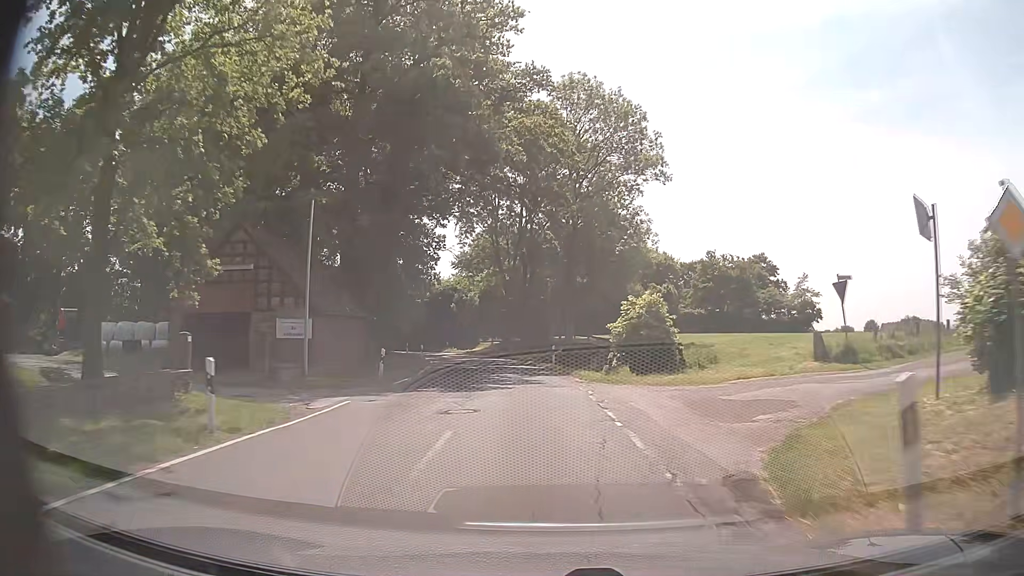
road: secondary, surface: asphalt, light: Day
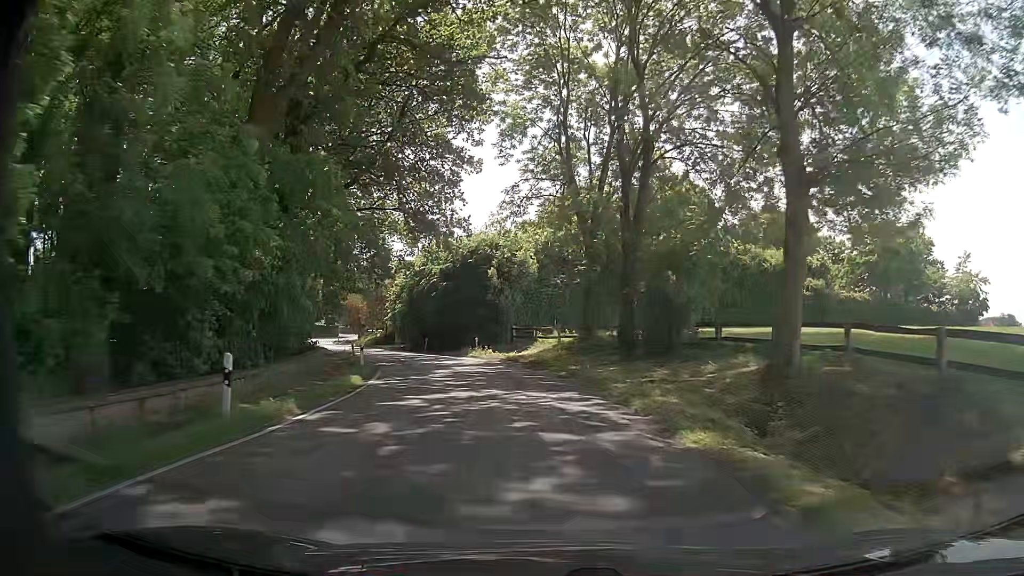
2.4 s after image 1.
(-1.8, +32.2) m; -6°
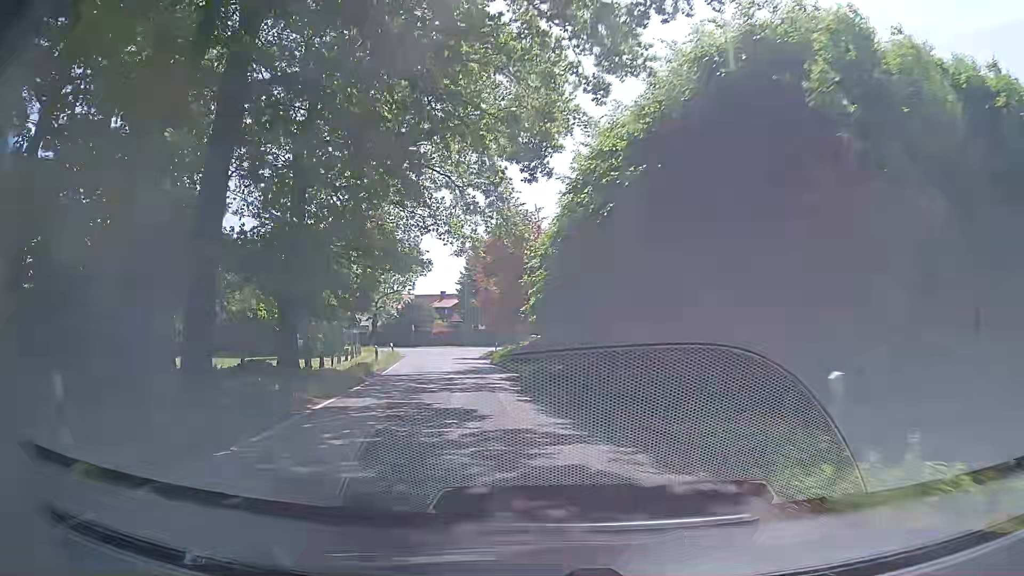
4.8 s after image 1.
(-4.1, +31.7) m; -17°
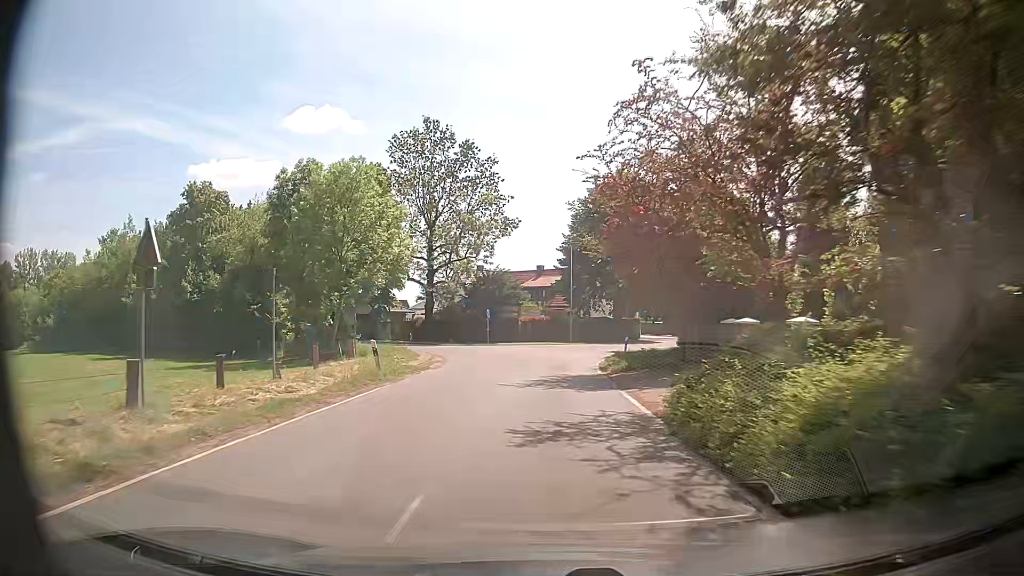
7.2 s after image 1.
(-3.4, +29.9) m; -10°
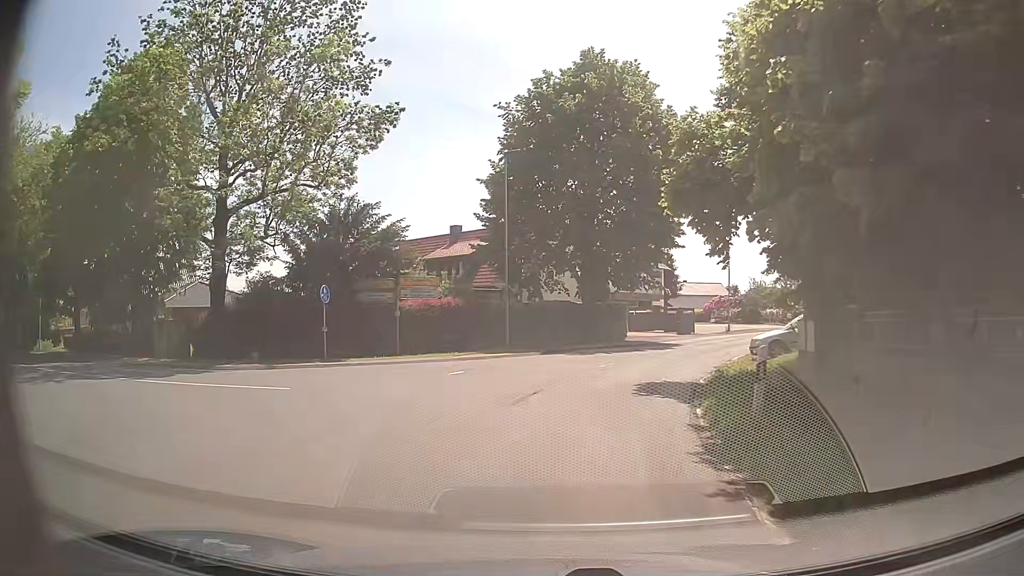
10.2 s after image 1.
(+0.6, +28.9) m; +6°
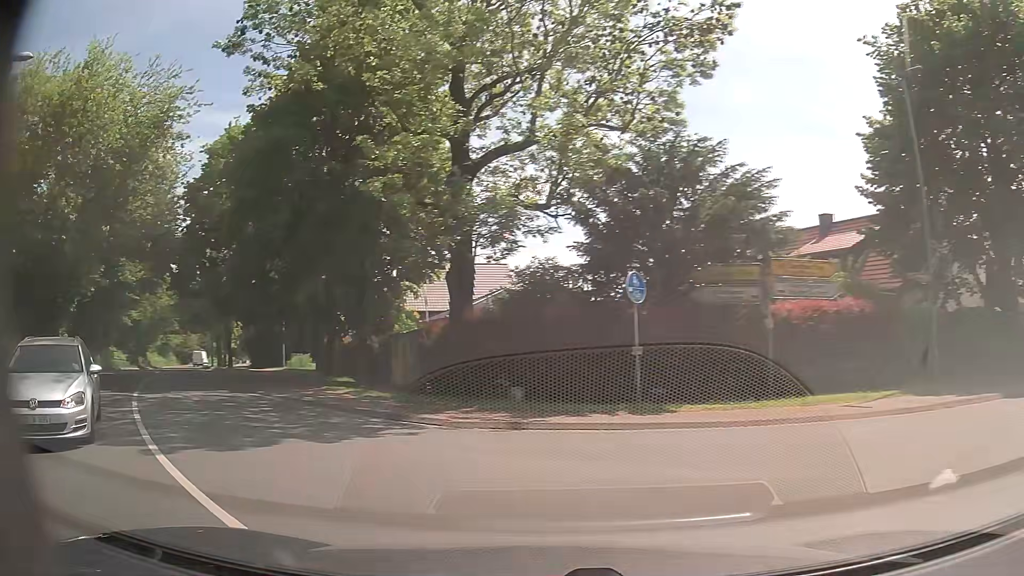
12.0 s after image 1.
(-1.9, +10.7) m; -29°
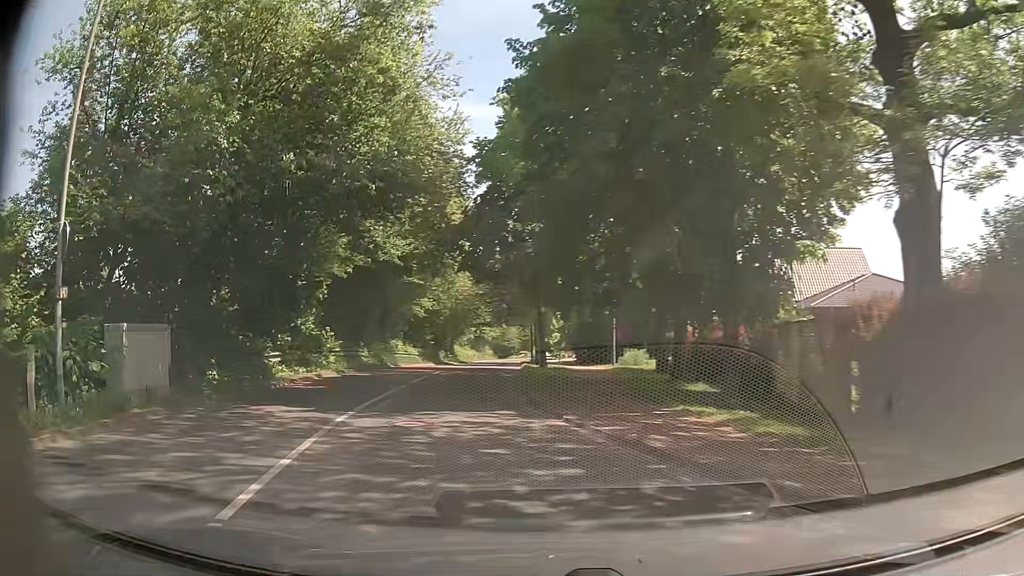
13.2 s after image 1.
(-2.3, +7.5) m; -30°
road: tertiary
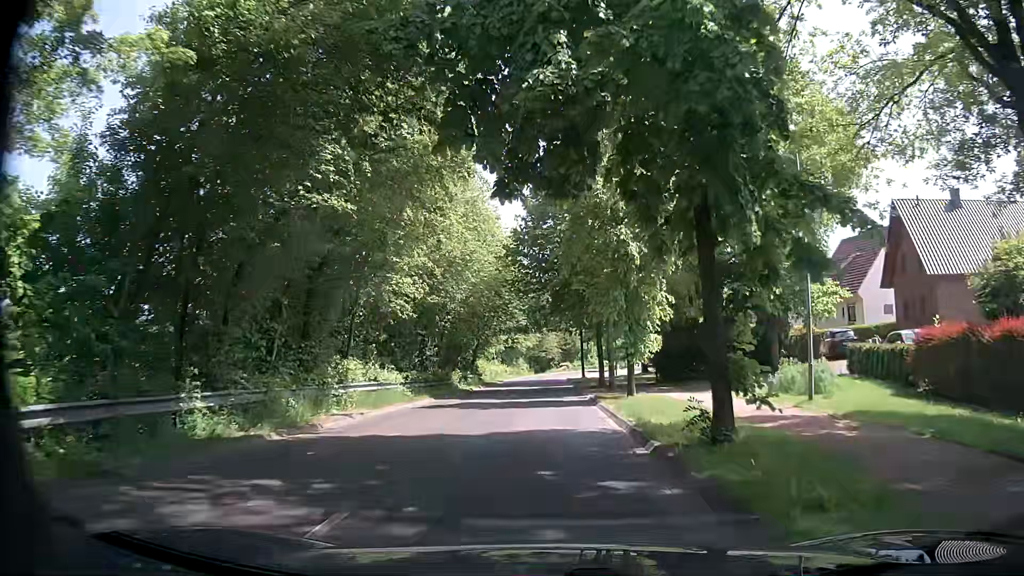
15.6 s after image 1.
(-2.0, +21.5) m; -2°
(0, +10) (0, +20) (0, +30) (0, +40) (-1, +50) (-1, +60) (0, +70) (0, +80) (+2, +90) (+5, +99) m
